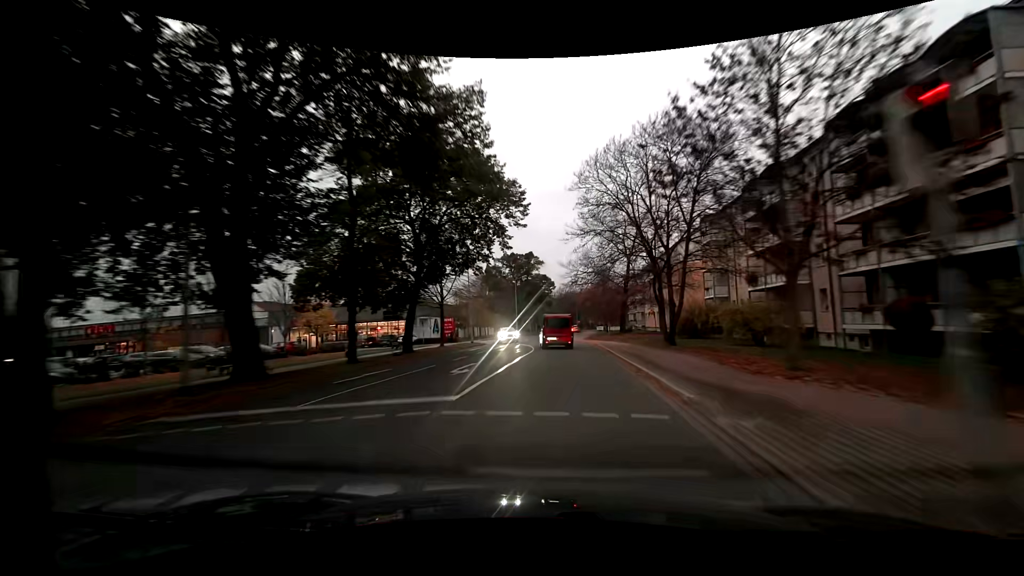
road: residential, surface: asphalt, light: Day
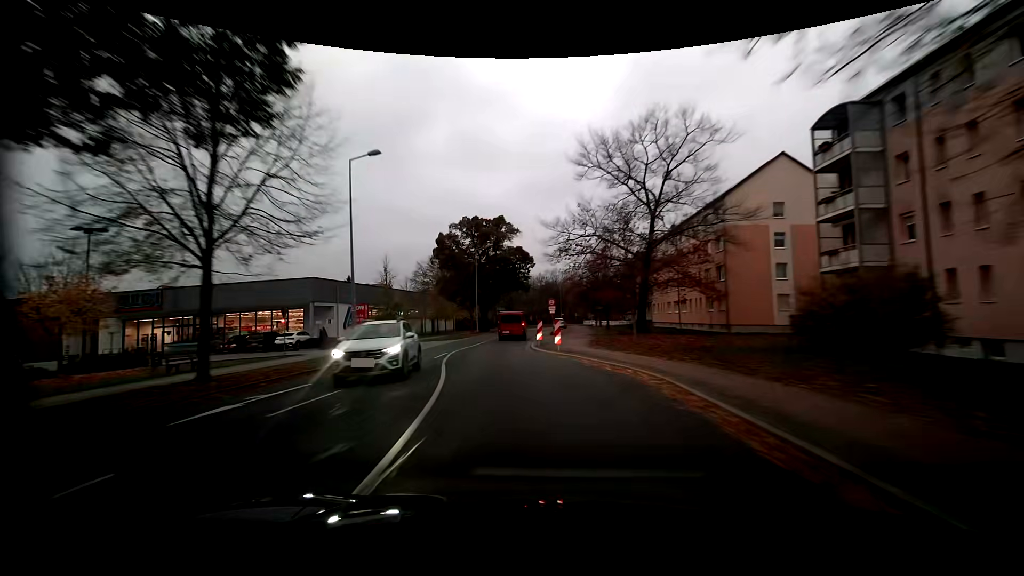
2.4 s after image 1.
(+1.0, +26.1) m; +3°
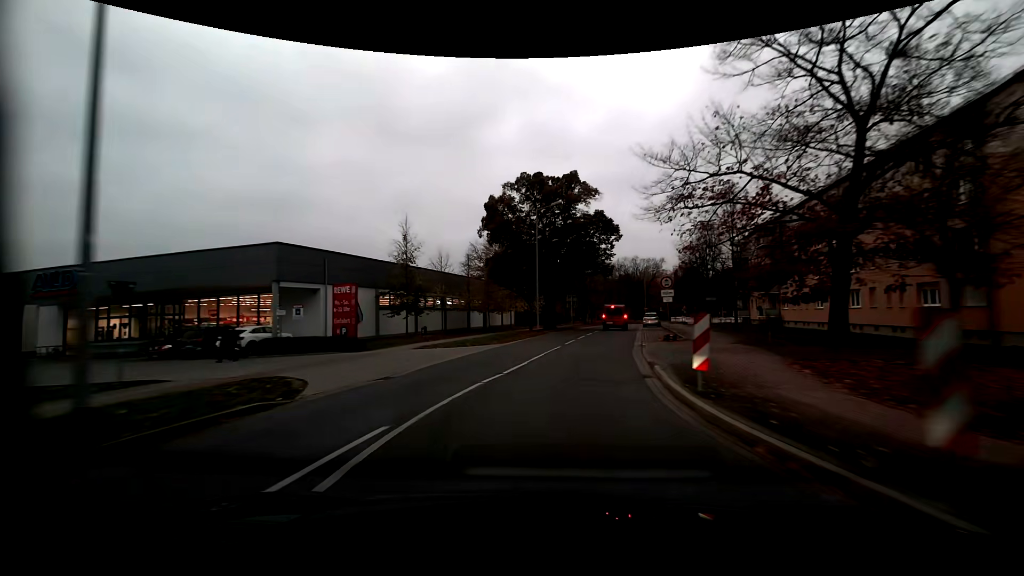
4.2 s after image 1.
(-1.5, +16.8) m; -9°
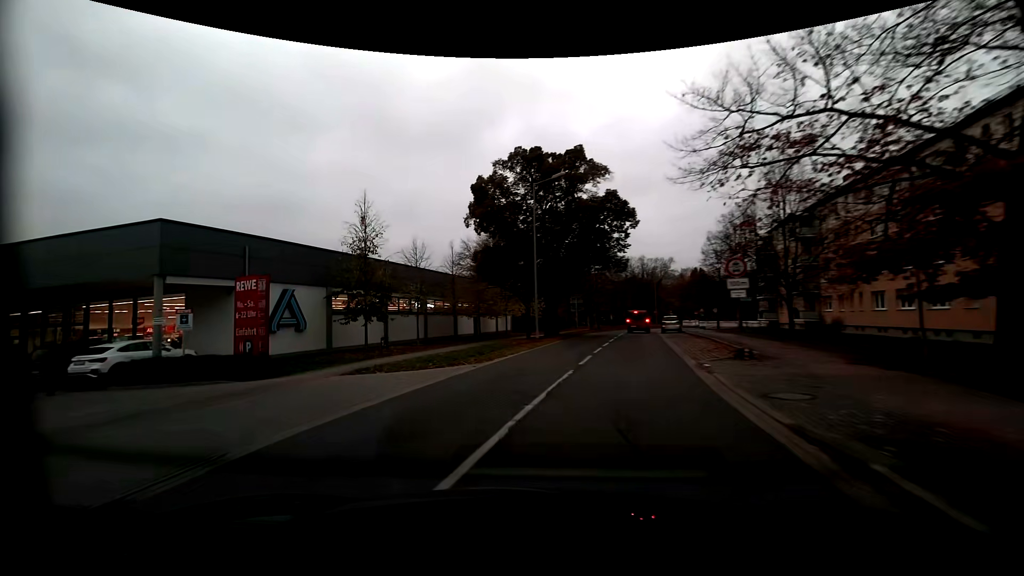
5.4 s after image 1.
(+0.3, +7.8) m; 0°
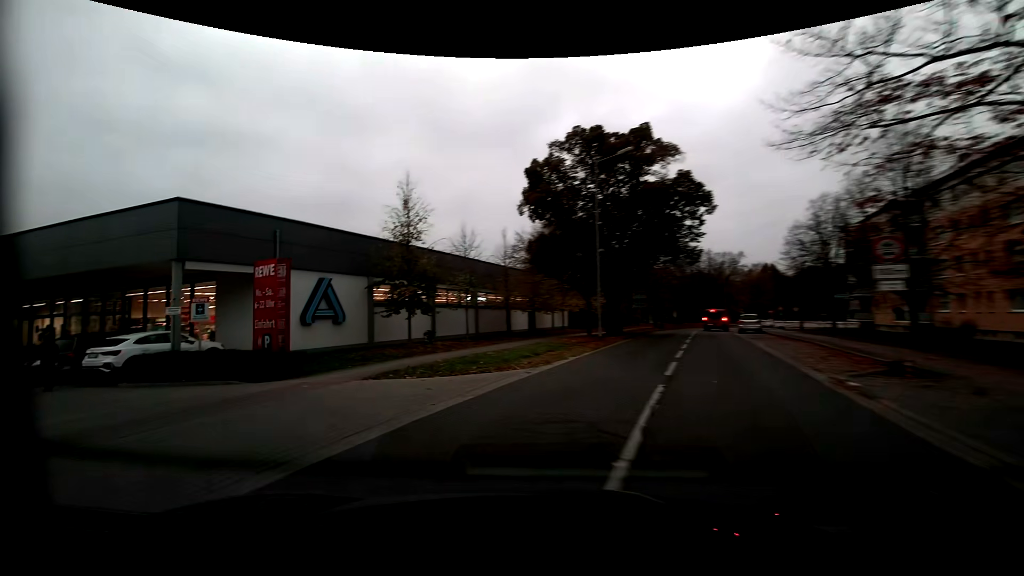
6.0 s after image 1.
(-0.2, +3.0) m; -7°
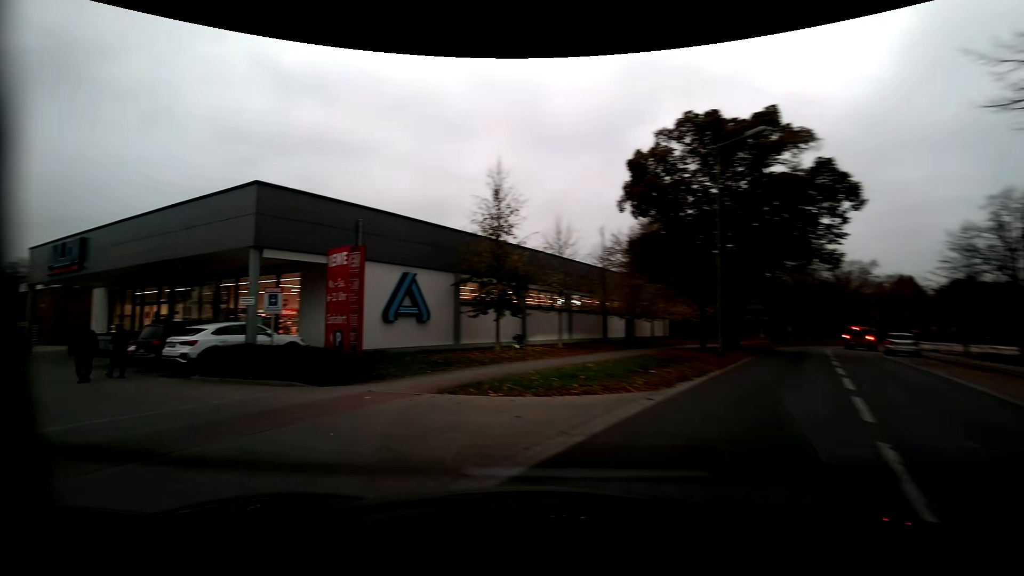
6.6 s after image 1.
(-0.2, +2.5) m; -11°
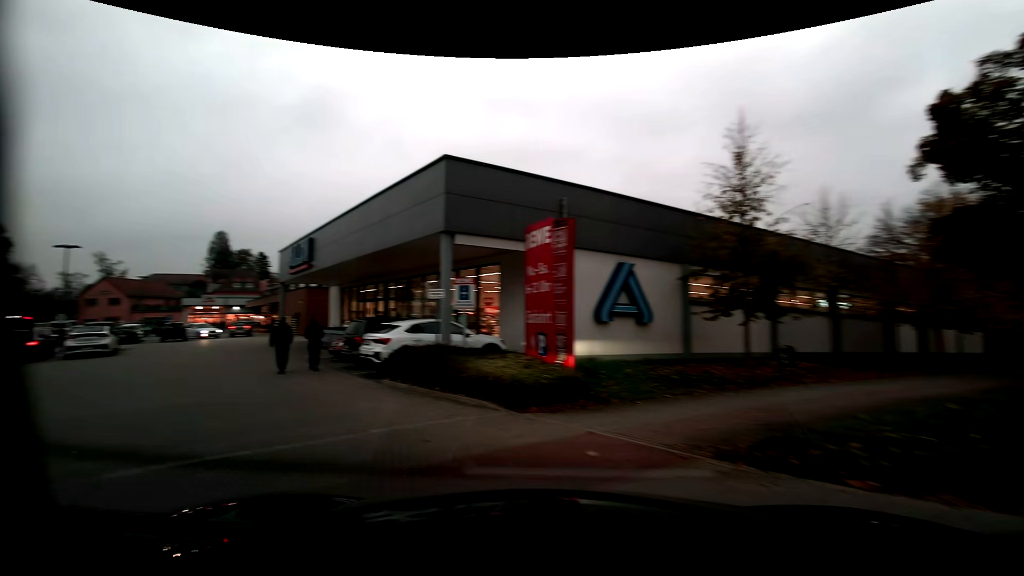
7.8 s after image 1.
(-0.6, +4.0) m; -21°
